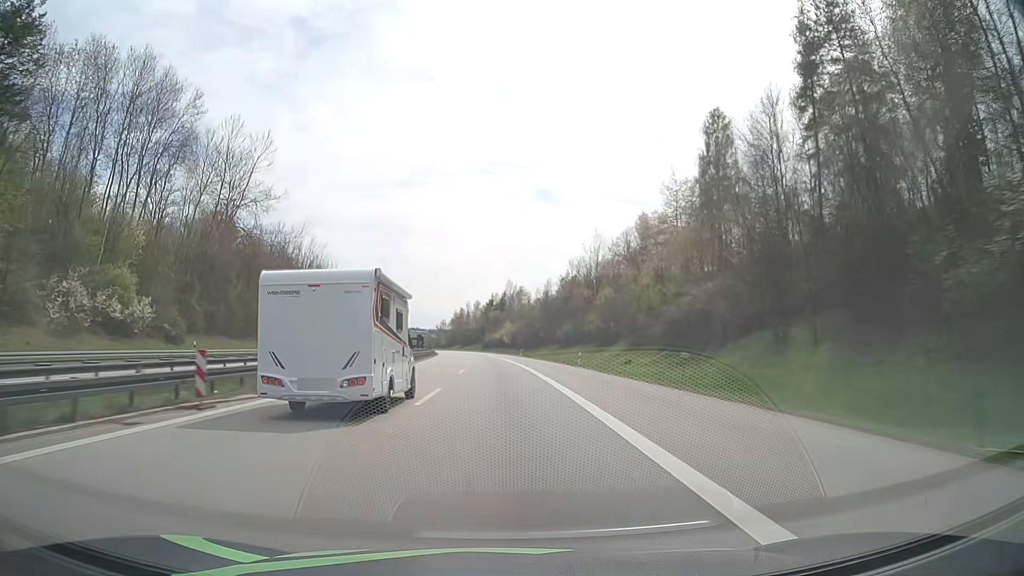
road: motorway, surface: asphalt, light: Day
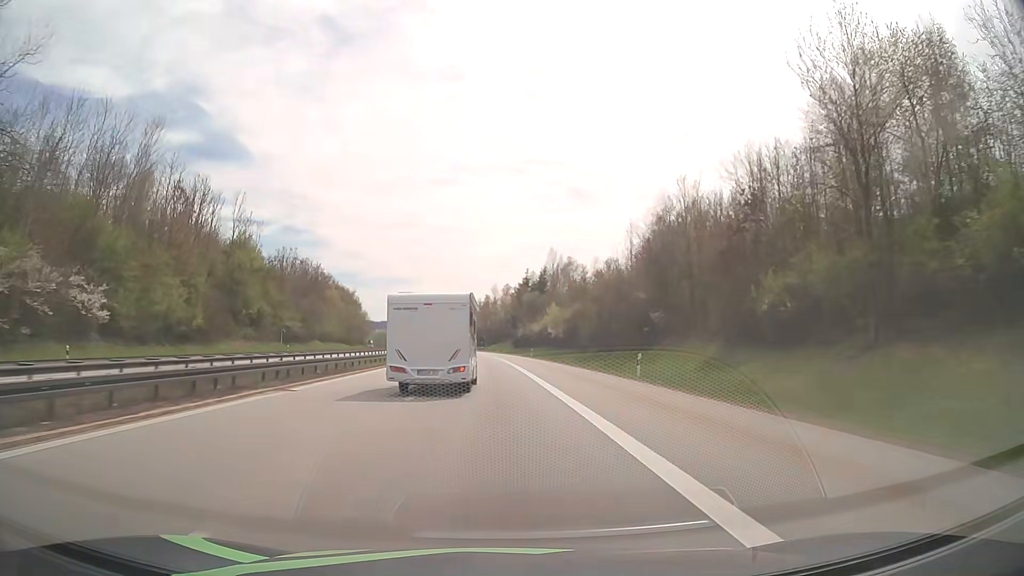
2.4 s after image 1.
(-1.7, +71.0) m; -3°
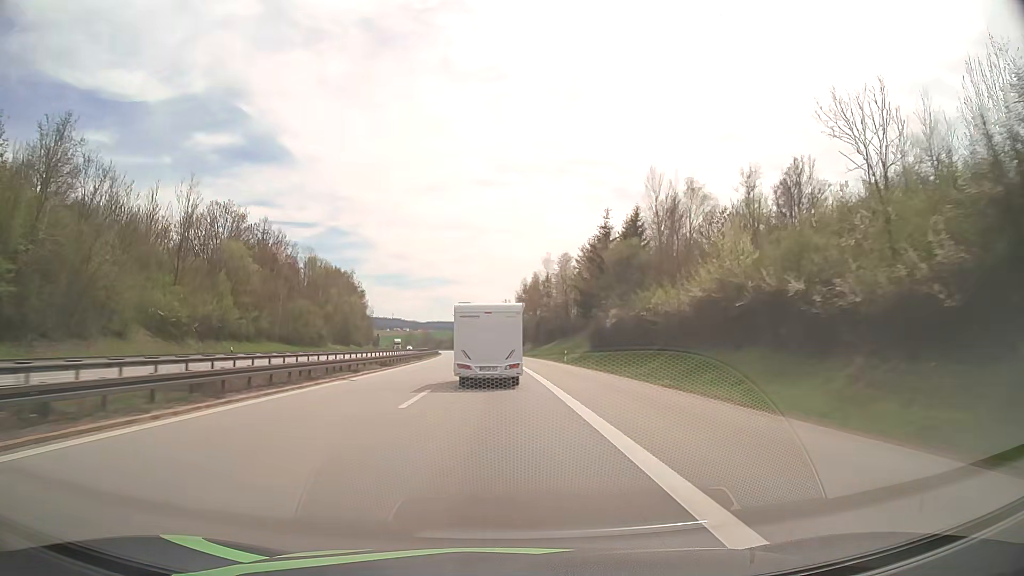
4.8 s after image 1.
(-2.2, +73.0) m; -4°
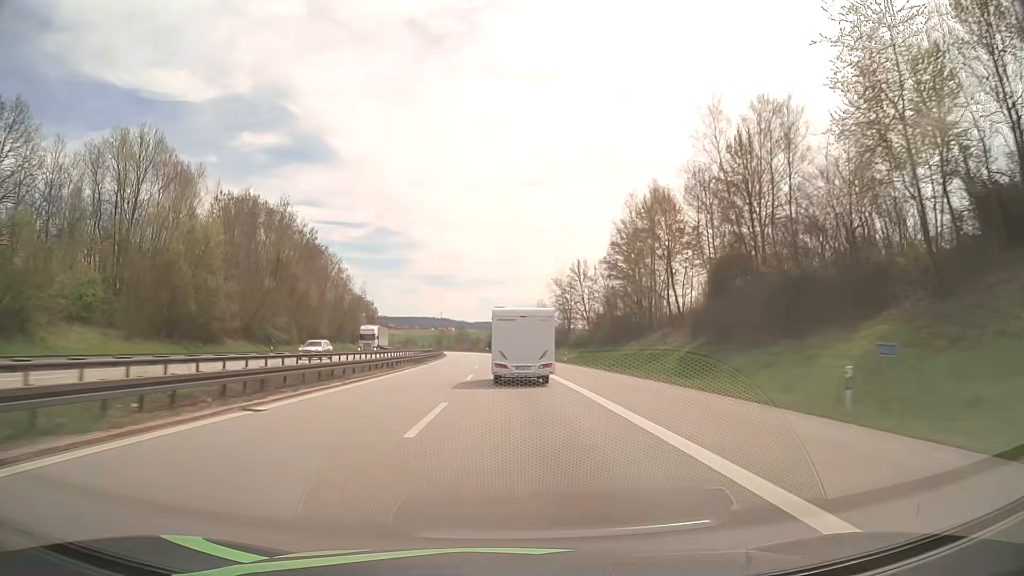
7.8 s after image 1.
(-3.8, +94.0) m; -4°
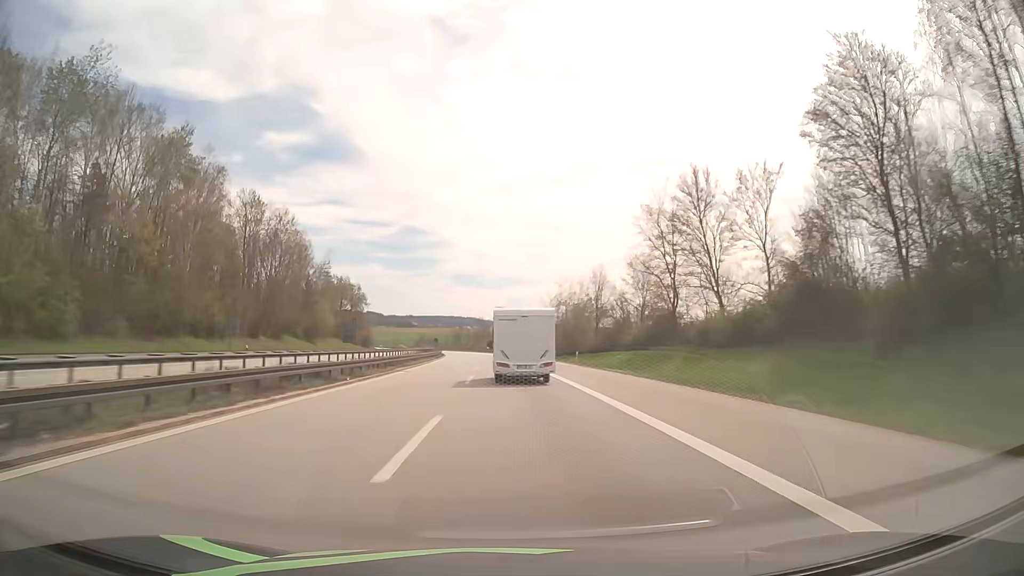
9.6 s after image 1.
(-1.0, +57.1) m; -2°
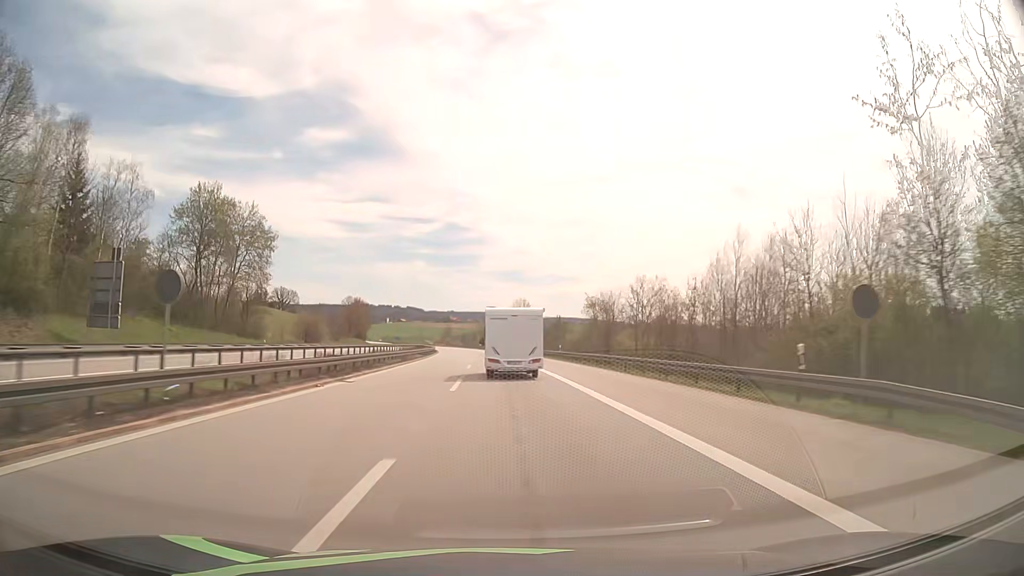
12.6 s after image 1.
(-2.9, +94.1) m; -4°
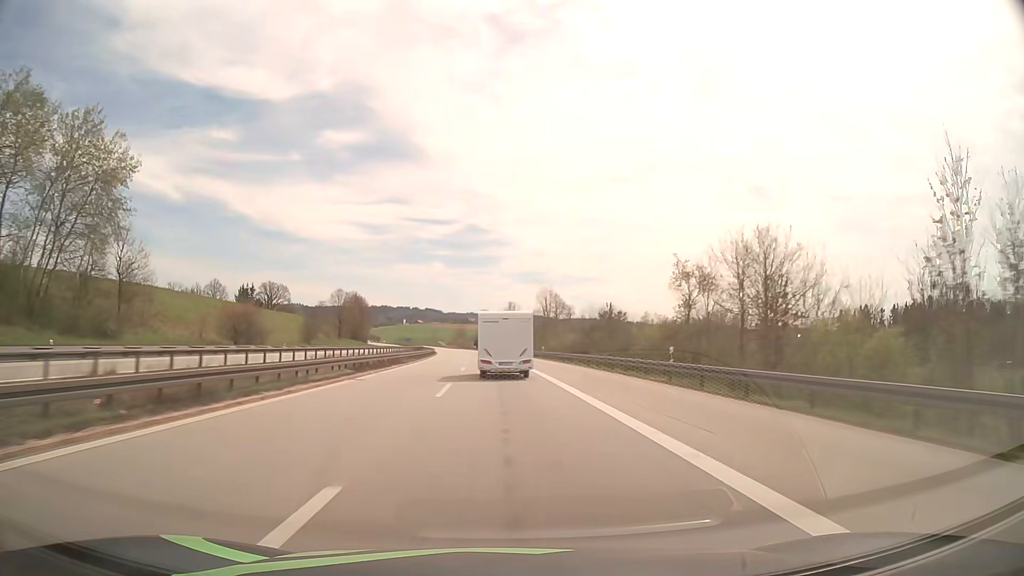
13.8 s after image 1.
(-0.5, +37.1) m; -2°
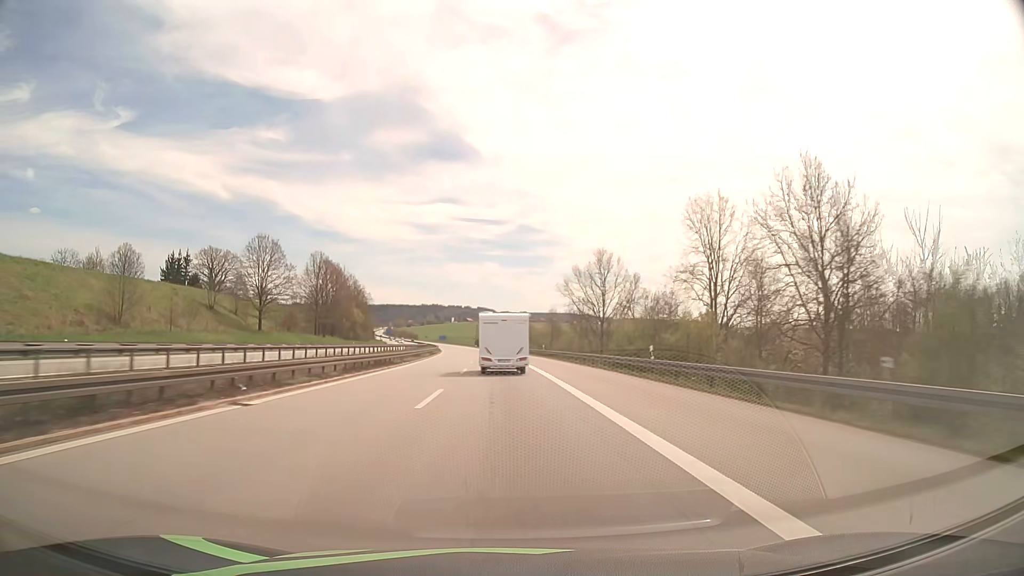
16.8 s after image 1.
(-3.6, +93.0) m; -4°
(0, +10) (0, +20) (0, +30) (-1, +40) (-1, +50) (-1, +60) (-2, +70) (-2, +80) (-3, +90) (-4, +100) m
